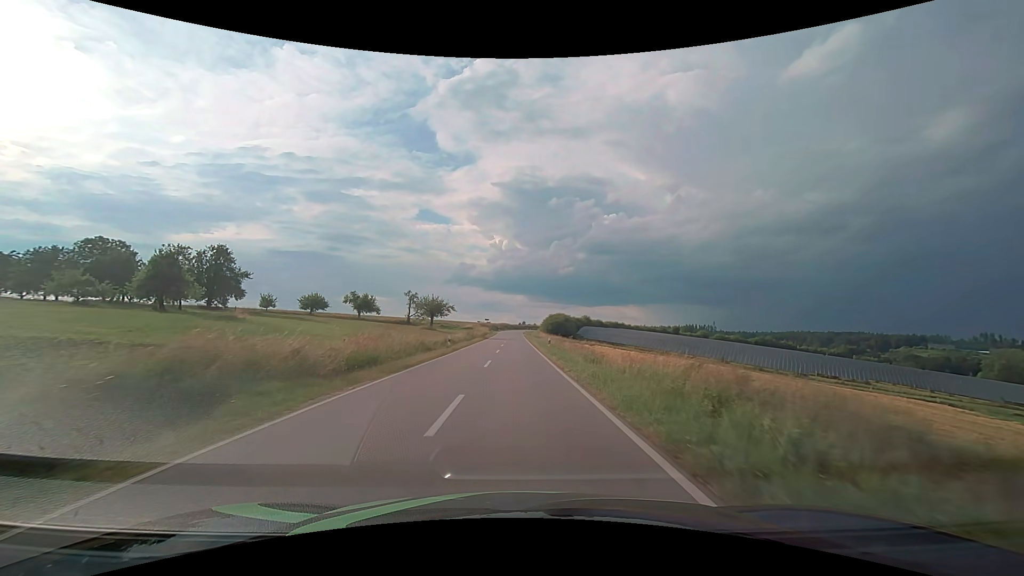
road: tertiary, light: Day
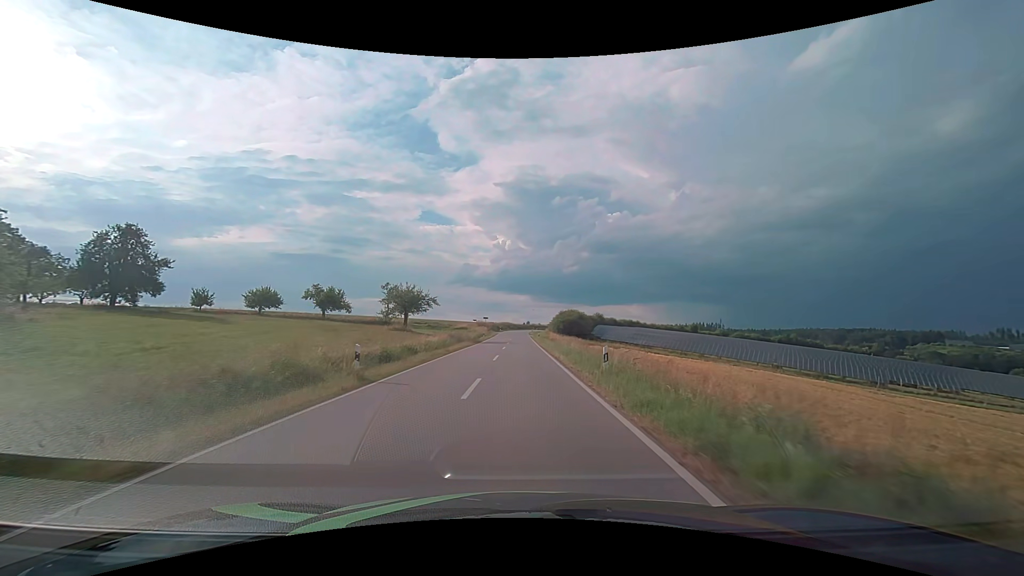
(-0.1, +21.0) m; 0°
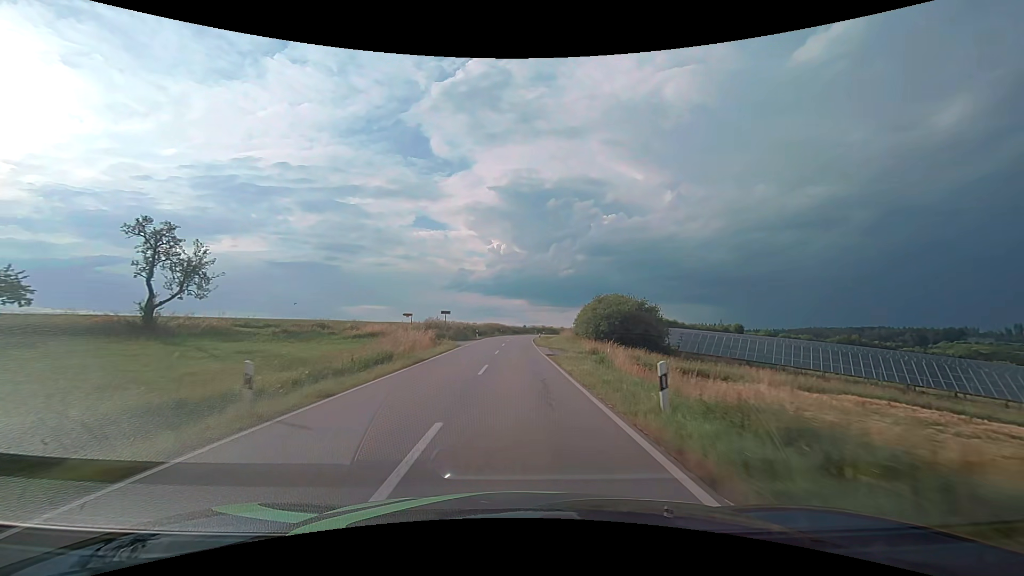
(+0.3, +55.1) m; 0°
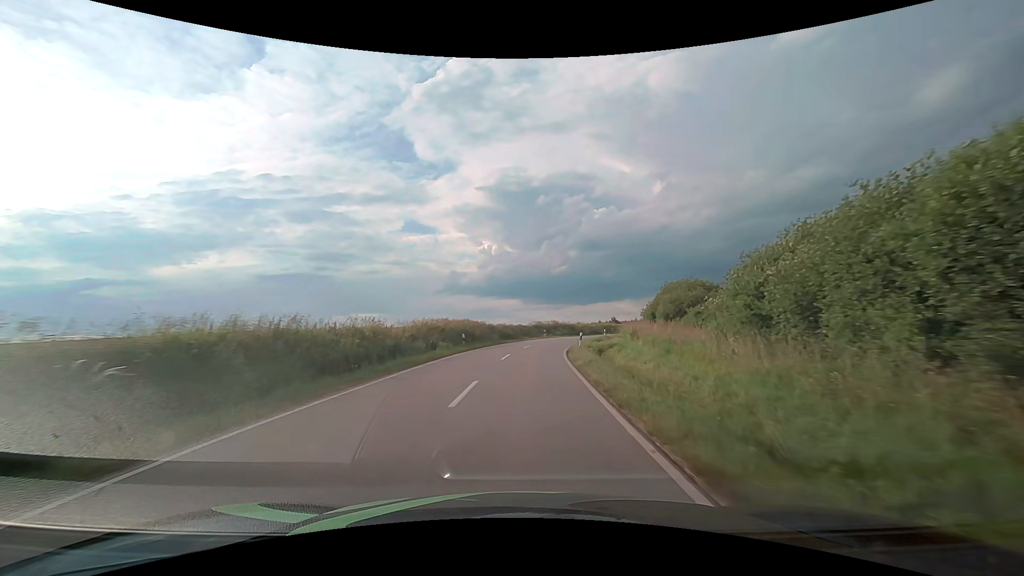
(+0.2, +54.4) m; +1°
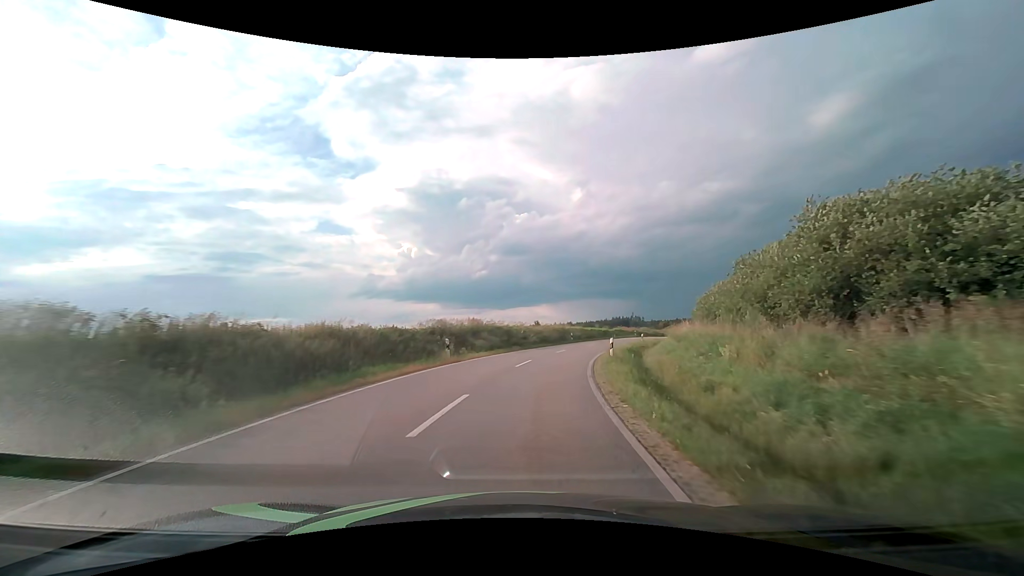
(+2.2, +37.7) m; +8°
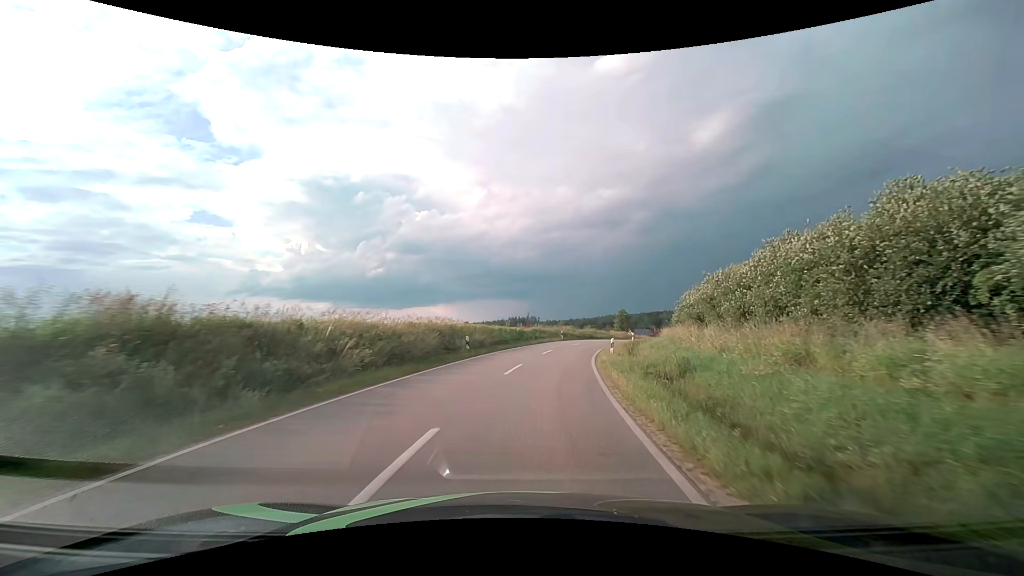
(+2.6, +27.1) m; +12°
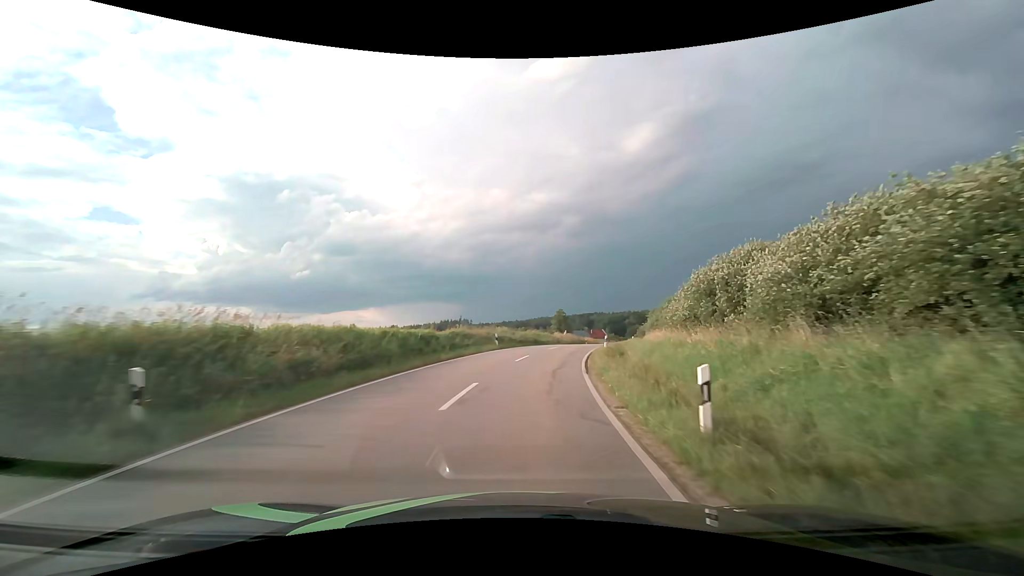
(+1.3, +18.4) m; +8°
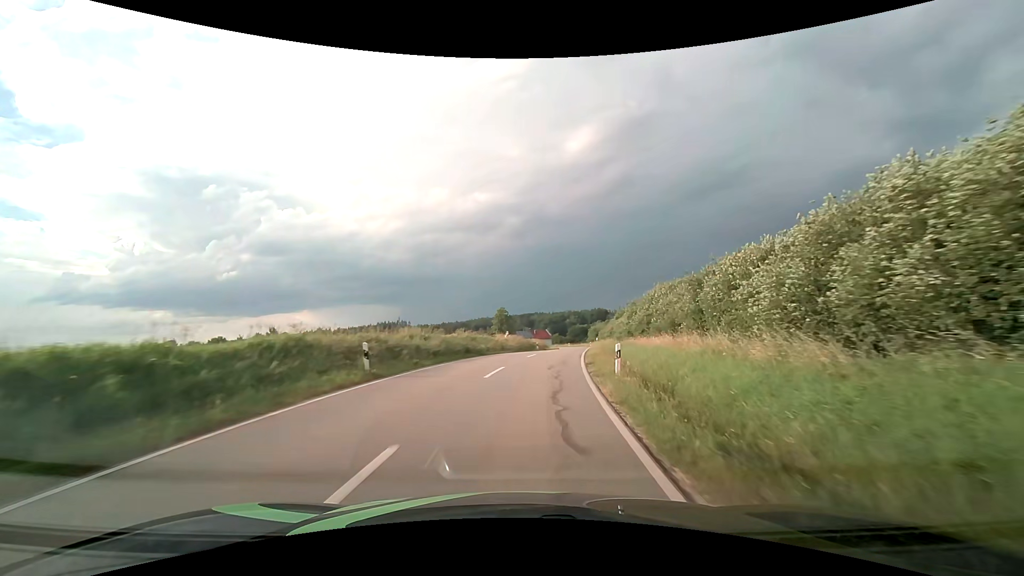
(+1.1, +18.6) m; +7°
(0, +10) (+1, +20) (+2, +30) (+4, +40) (+5, +50) (+7, +59) (+9, +69) (+10, +79) (+12, +89) (+13, +99) m
